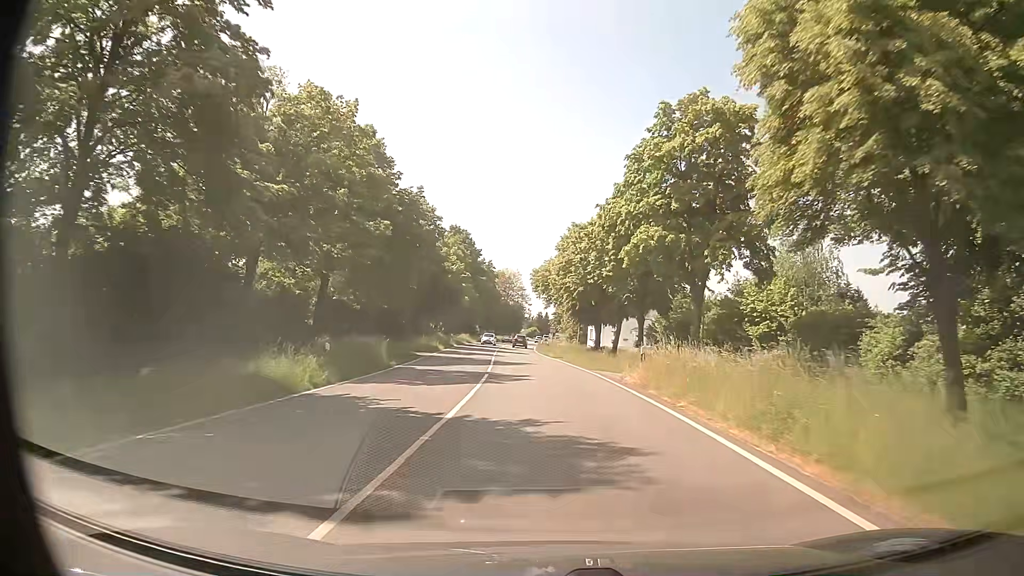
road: primary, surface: asphalt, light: Day
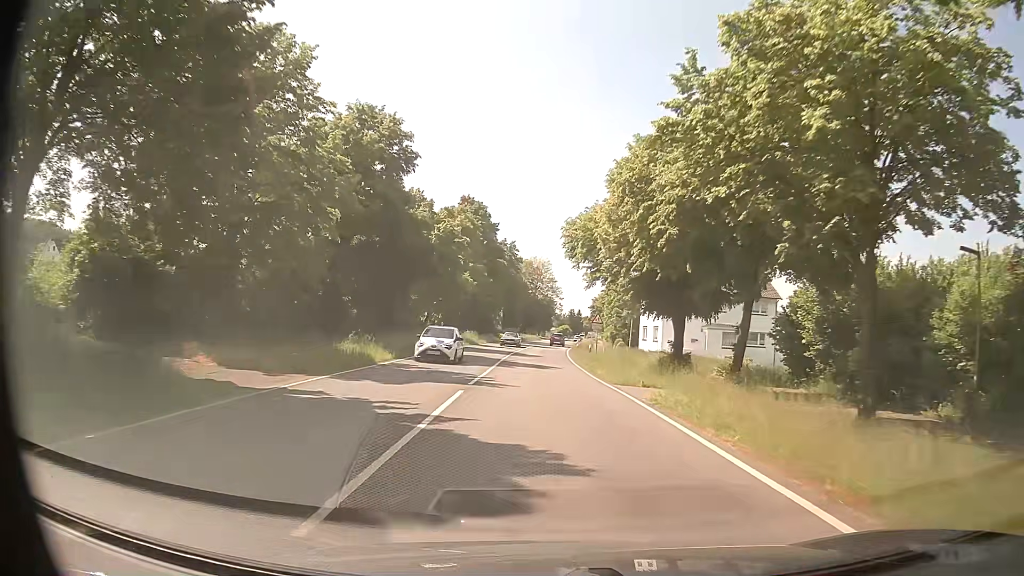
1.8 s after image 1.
(-0.6, +26.0) m; -2°
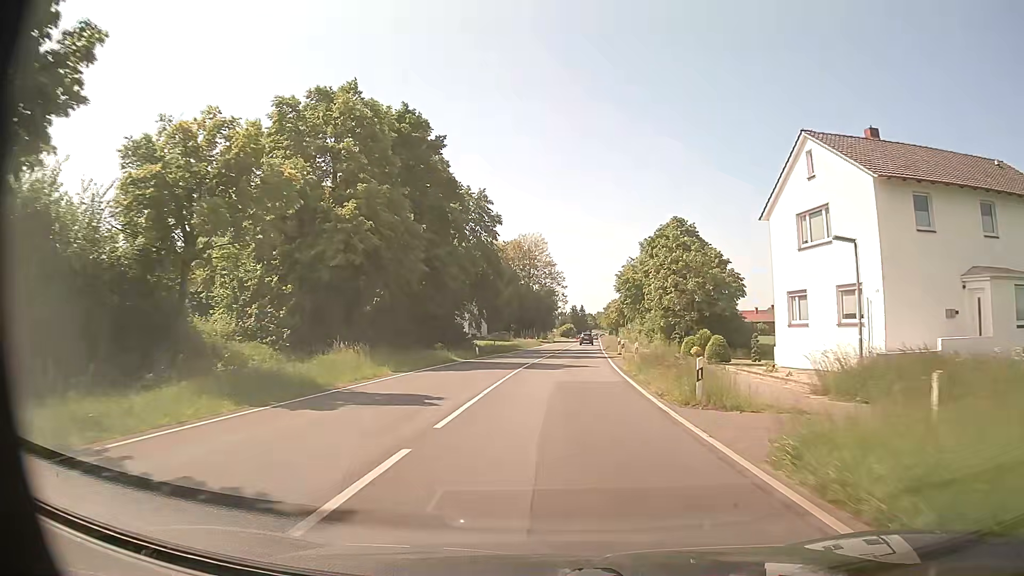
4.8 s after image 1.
(-0.5, +36.5) m; 0°
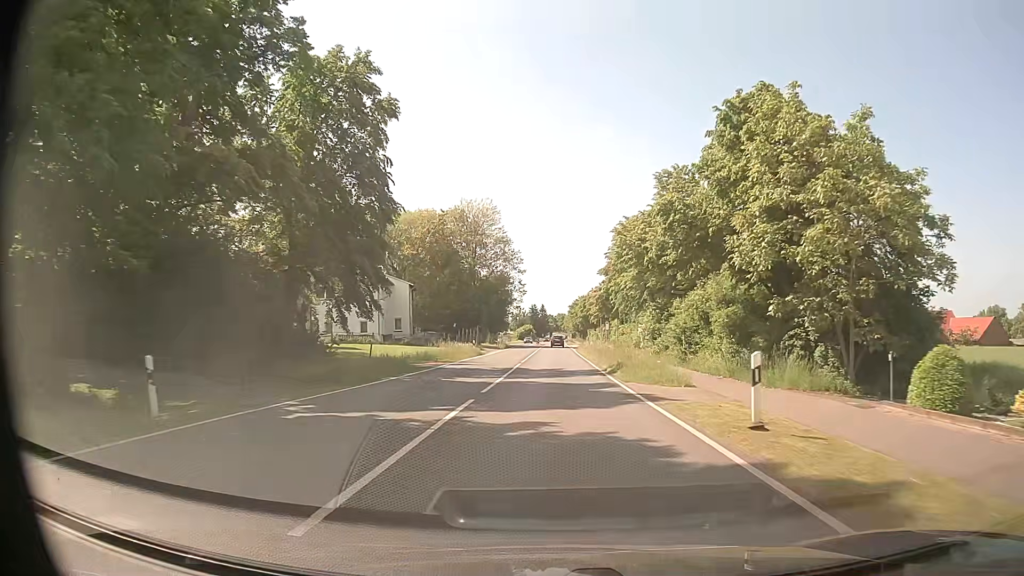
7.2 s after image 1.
(+0.6, +35.1) m; +3°
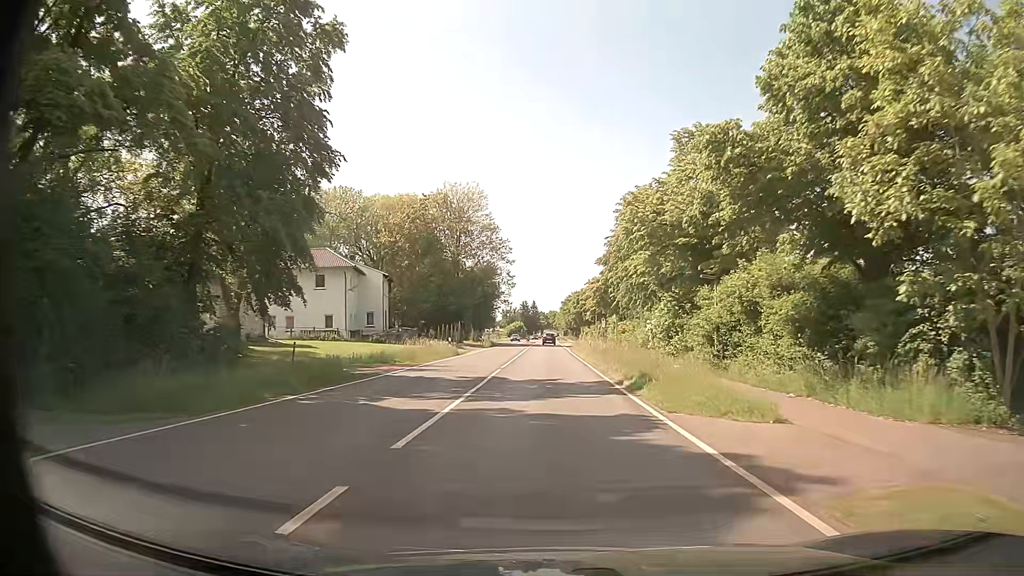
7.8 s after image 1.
(+0.1, +8.9) m; +1°
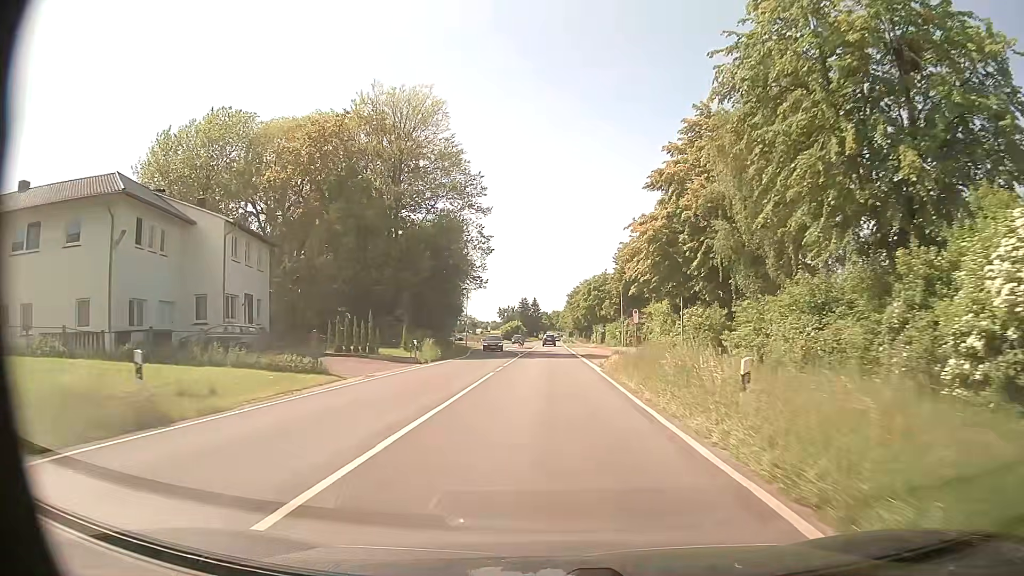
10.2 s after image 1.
(0.0, +36.2) m; 0°
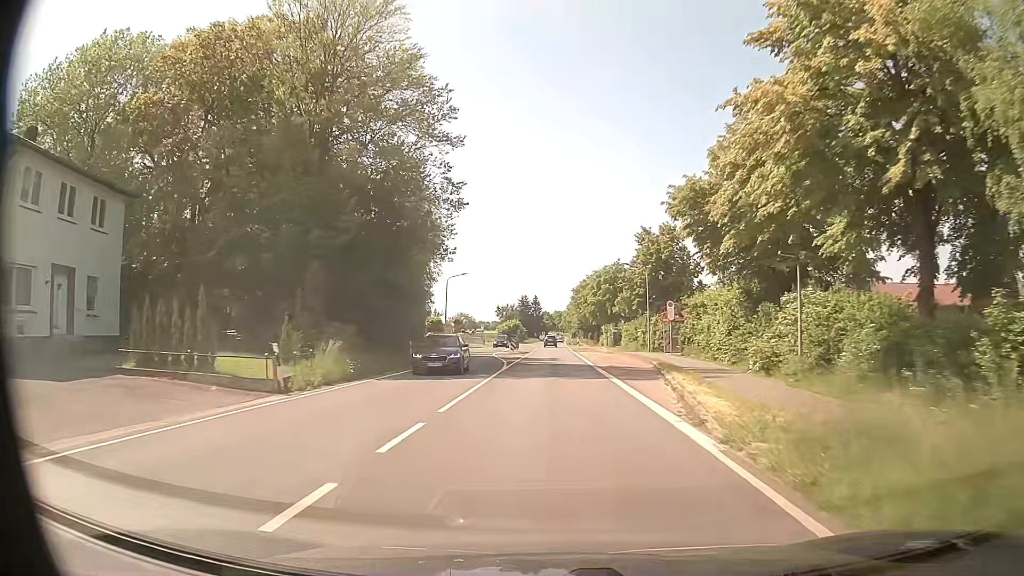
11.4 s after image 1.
(-0.1, +18.2) m; -1°
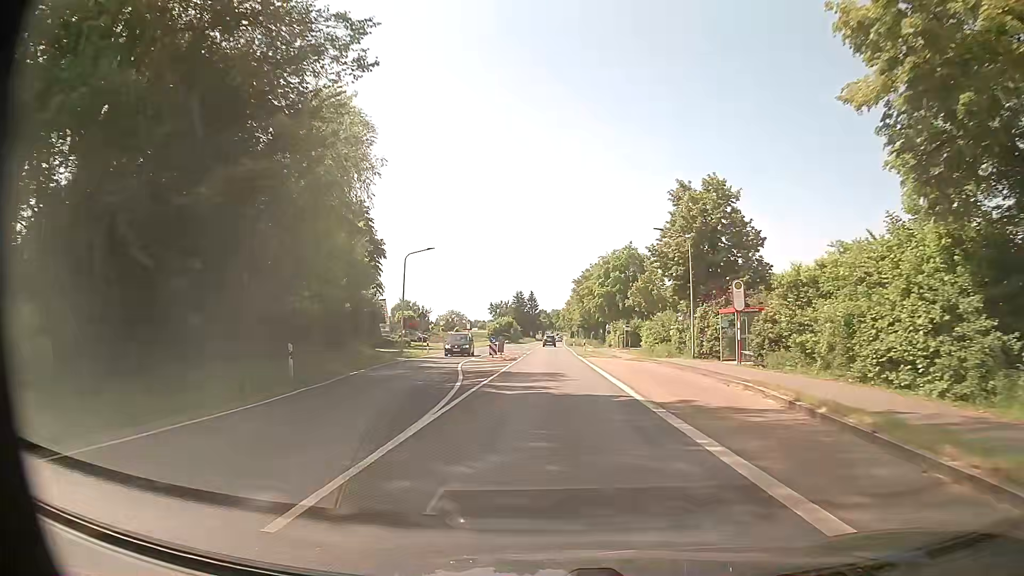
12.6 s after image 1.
(+0.2, +18.1) m; +1°
(0, +10) (0, +20) (0, +30) (0, +40) (0, +50) (0, +60) (0, +70) (0, +80) (0, +90) (0, +100) m
